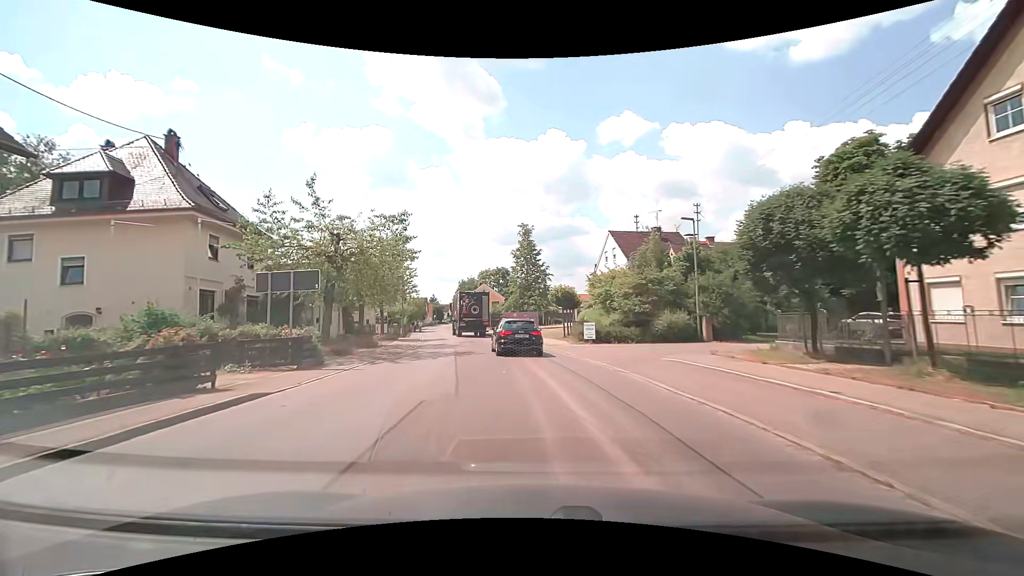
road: tertiary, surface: asphalt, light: Day
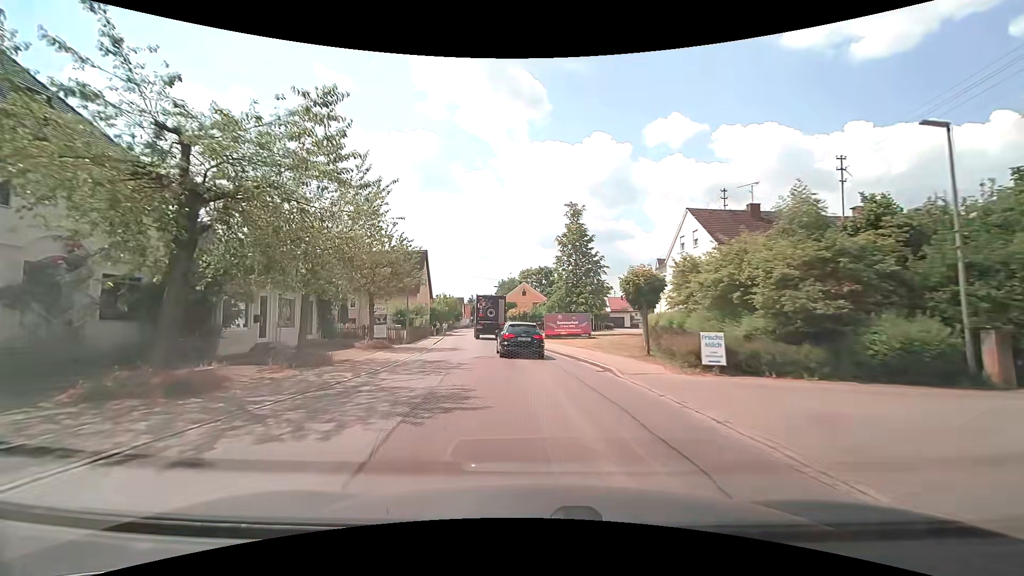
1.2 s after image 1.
(-0.5, +12.5) m; -5°
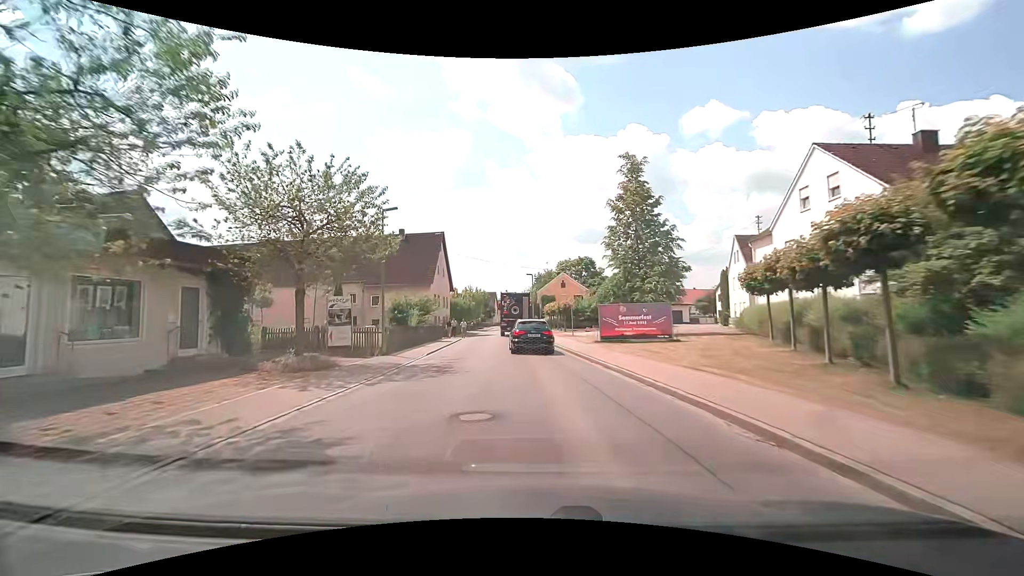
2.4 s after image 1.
(-0.4, +12.8) m; -4°
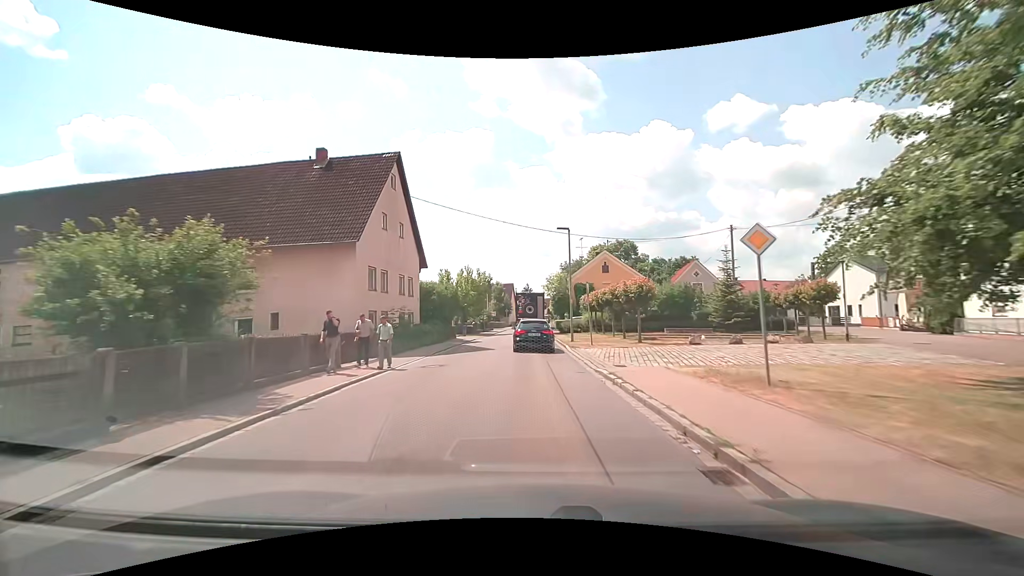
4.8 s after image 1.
(-1.0, +26.3) m; -3°
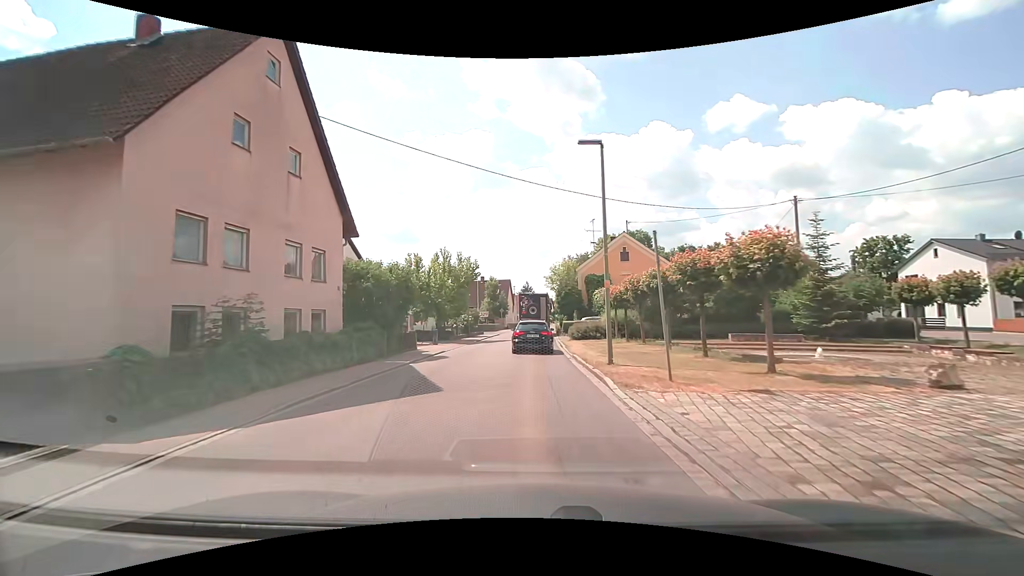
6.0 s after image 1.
(0.0, +13.4) m; 0°
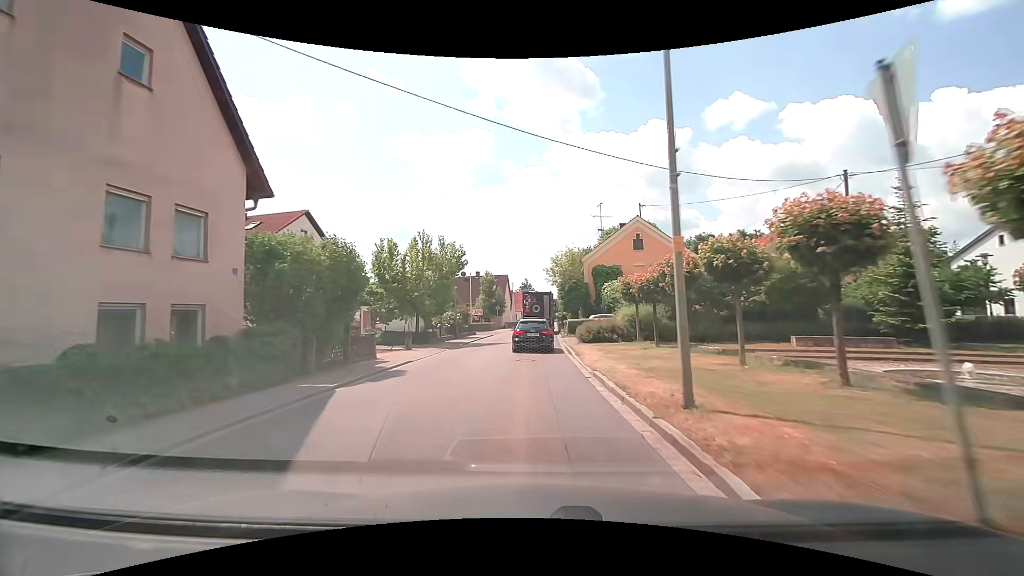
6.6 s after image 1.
(0.0, +6.7) m; 0°
